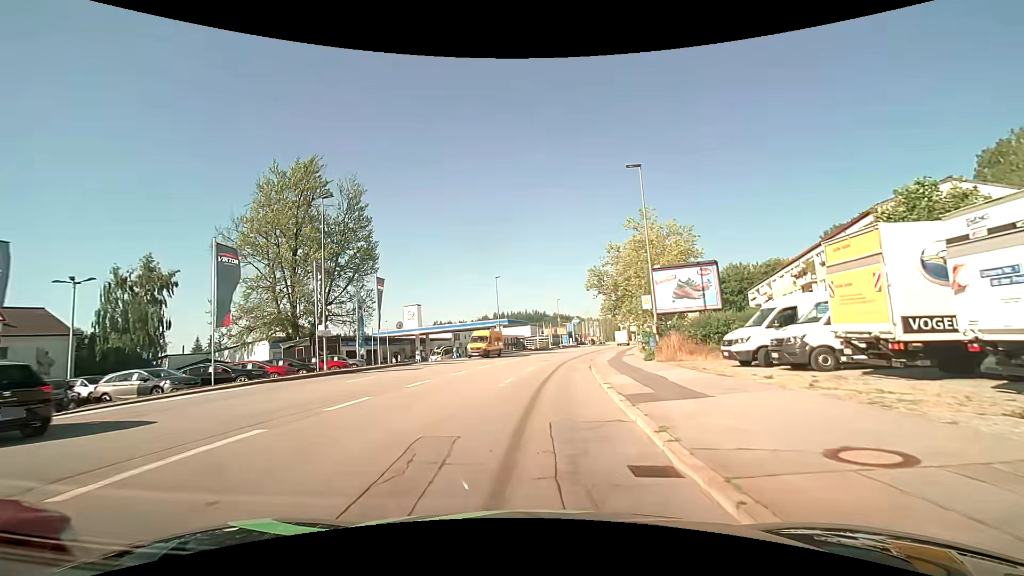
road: tertiary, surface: asphalt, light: Day
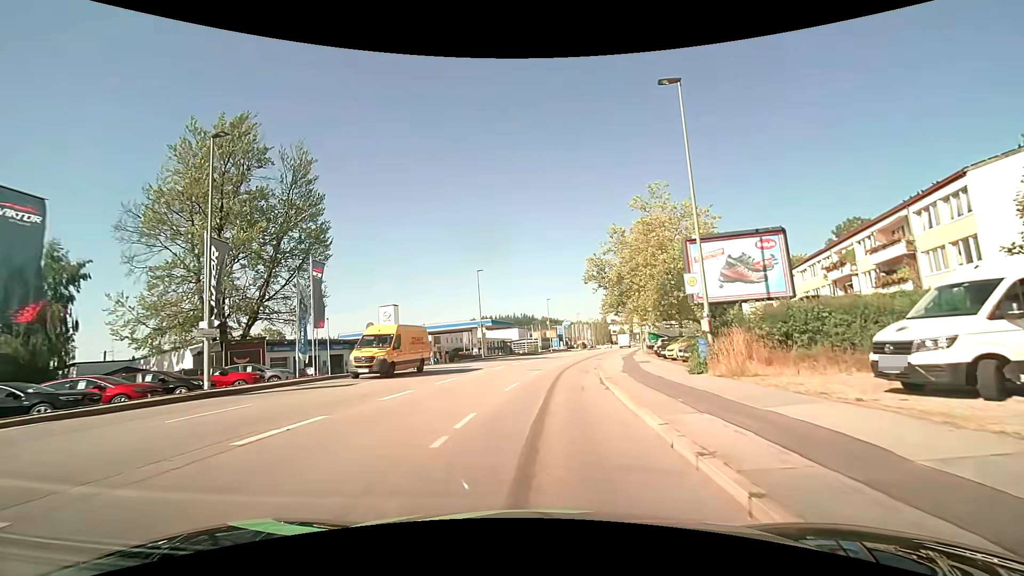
(0.0, +9.2) m; +1°
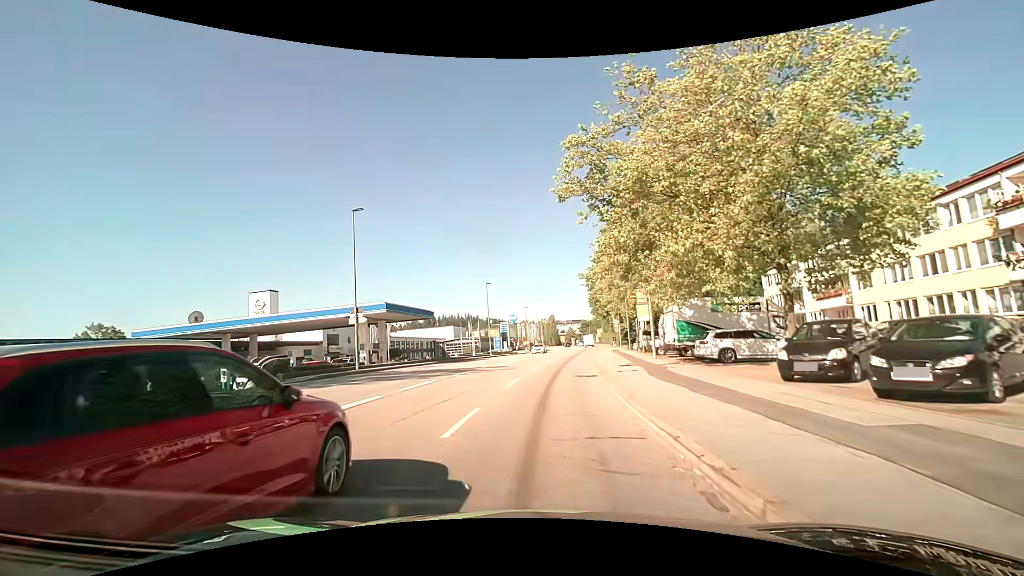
(+1.7, +26.4) m; +7°
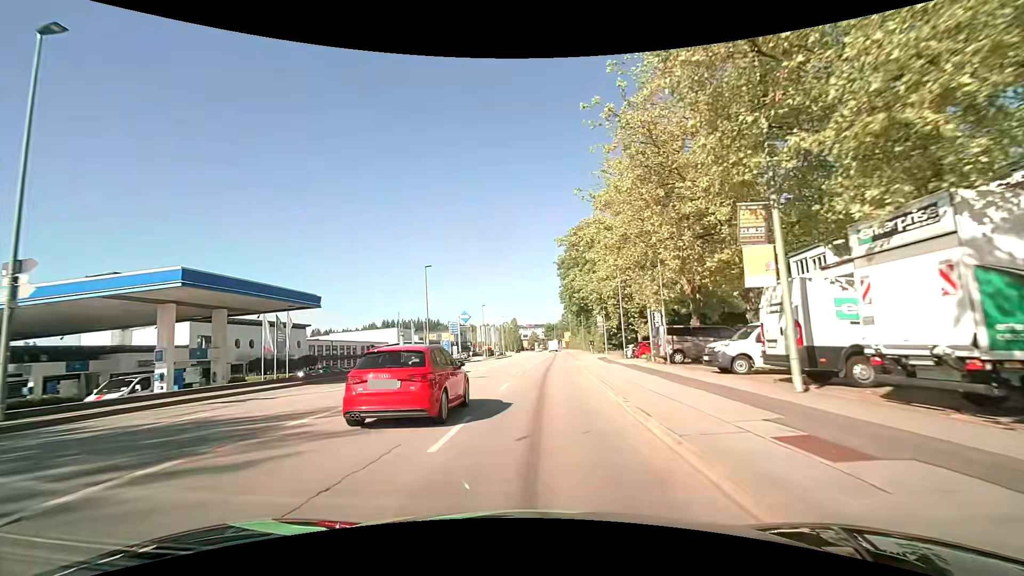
(+0.6, +18.8) m; +4°
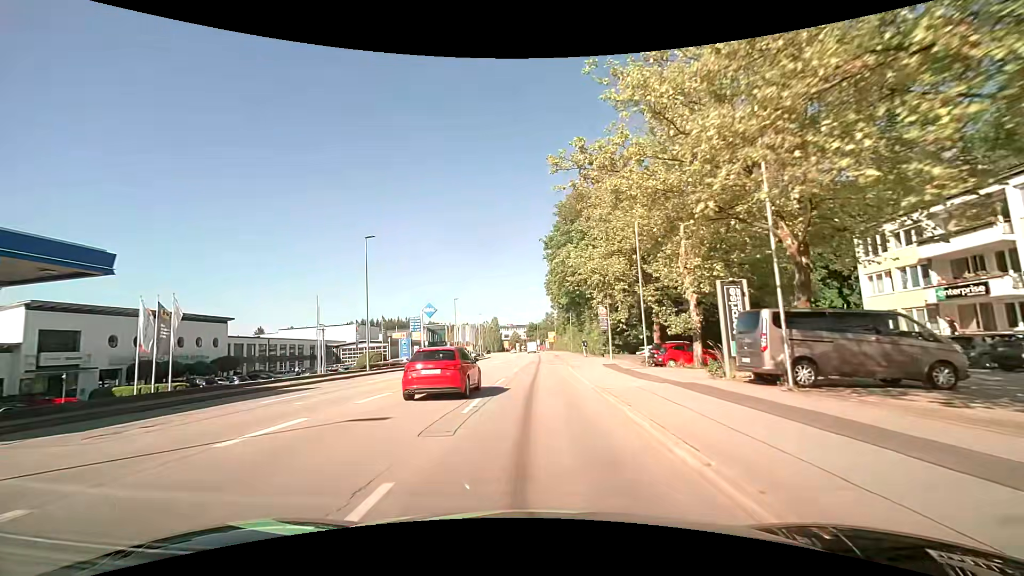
(+0.3, +13.8) m; +2°
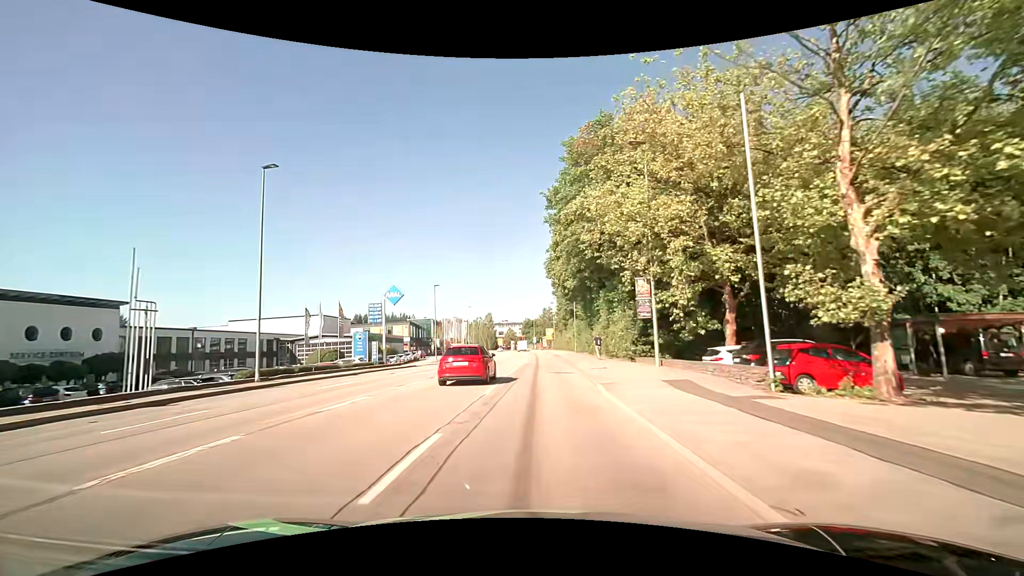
(+0.1, +14.5) m; 0°
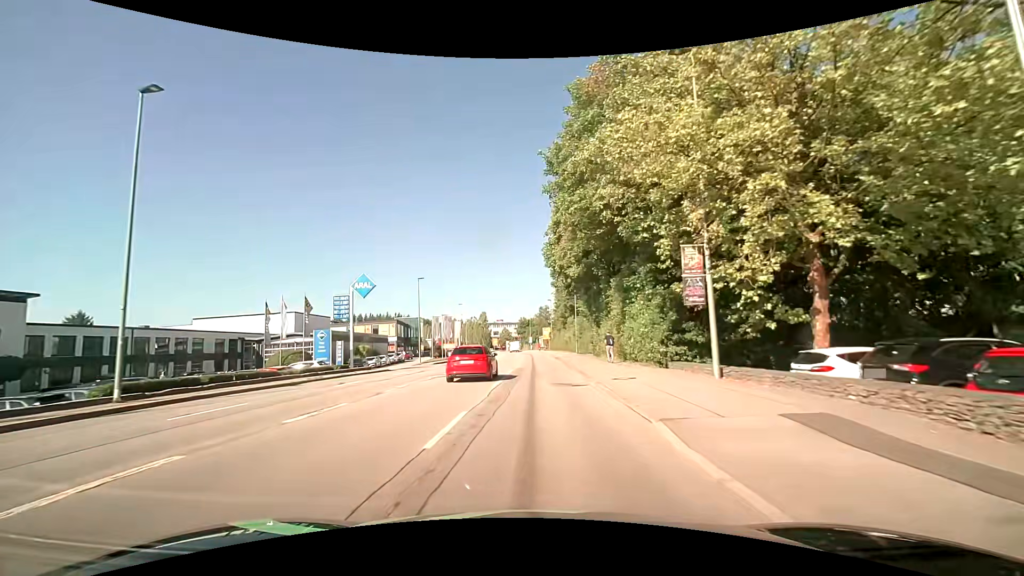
(+0.1, +7.4) m; +1°
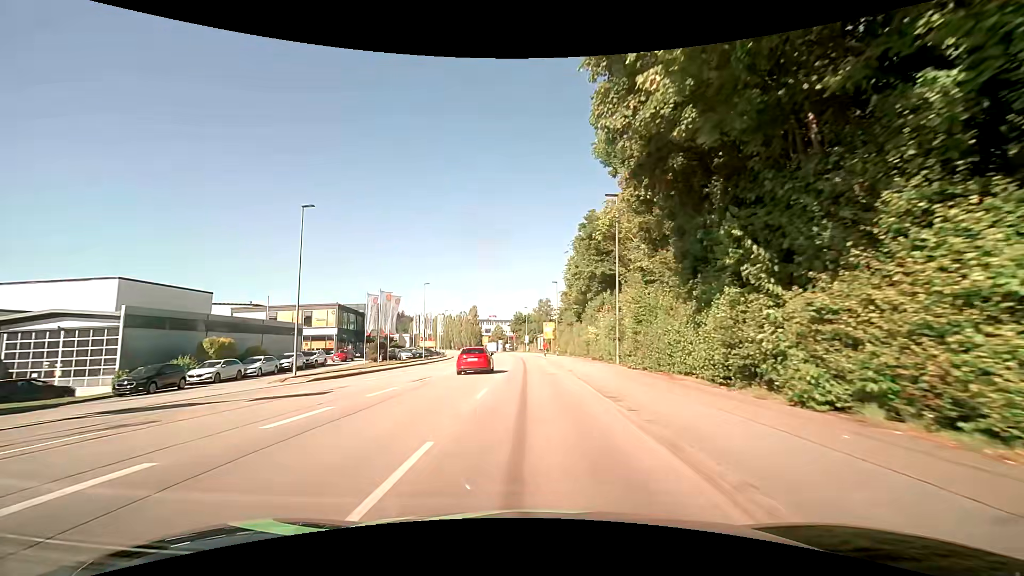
(+0.4, +30.8) m; +1°
